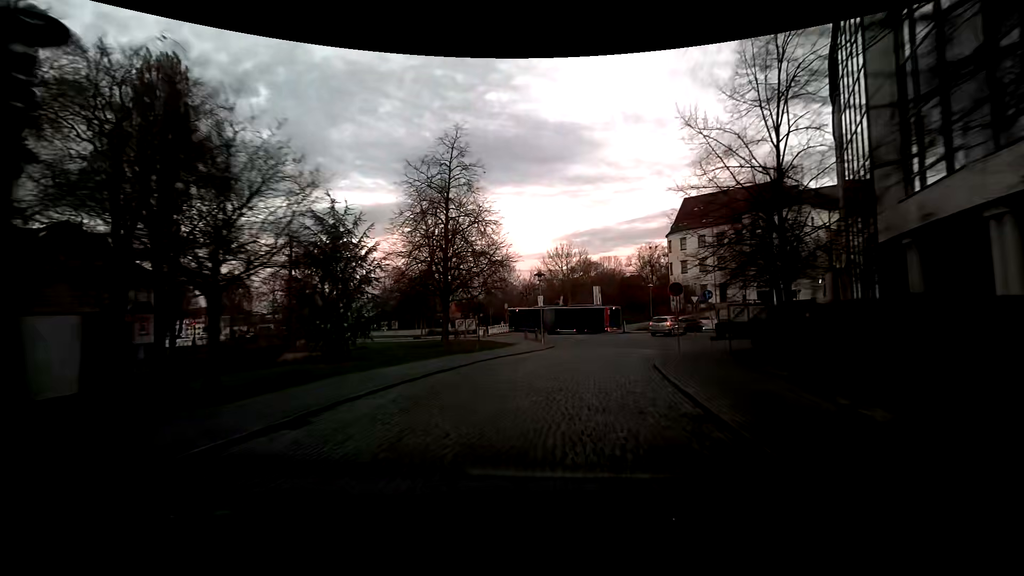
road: residential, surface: sett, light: Dusk
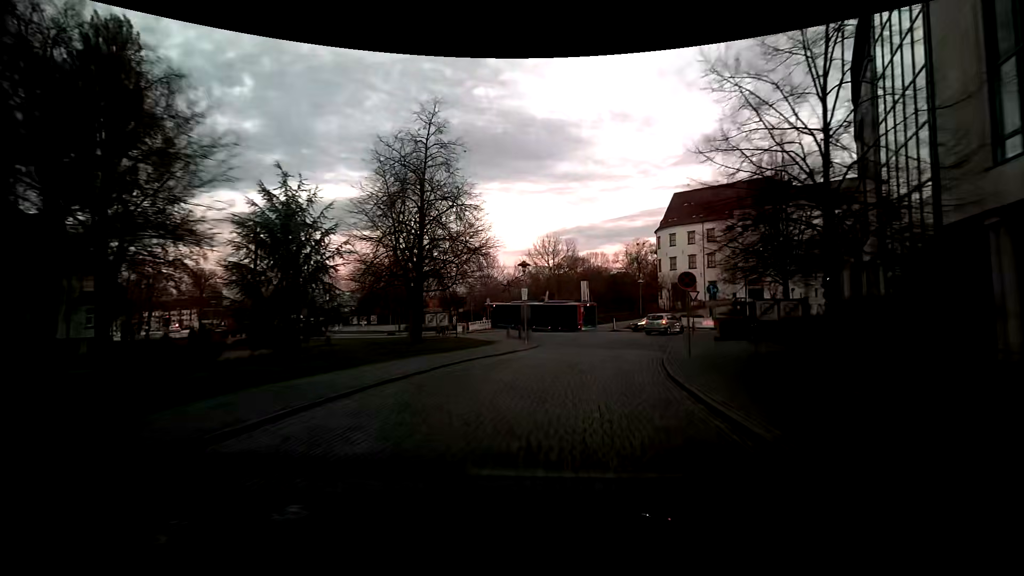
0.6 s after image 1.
(+0.2, +3.6) m; +3°
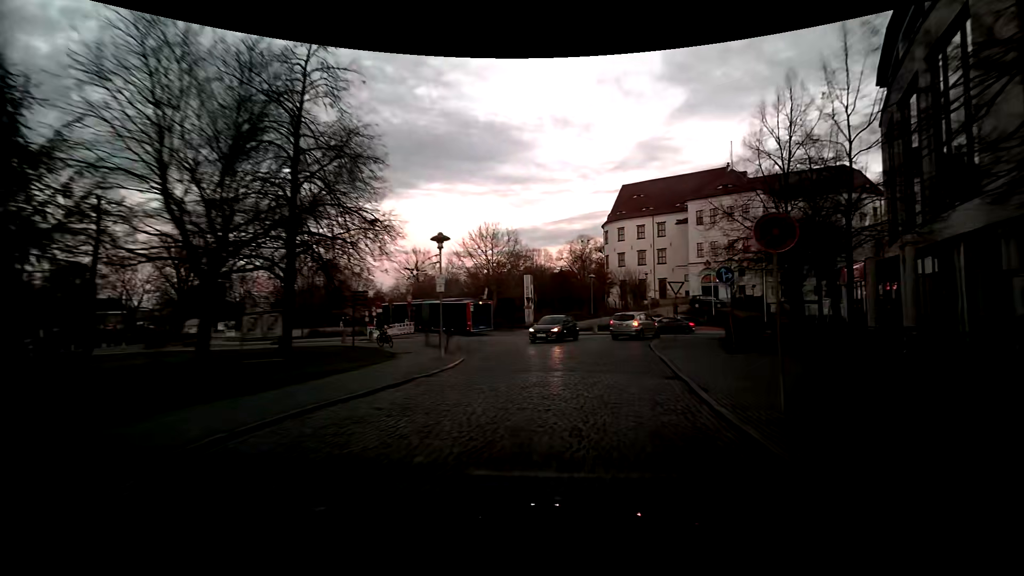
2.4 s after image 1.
(+0.7, +10.0) m; +8°
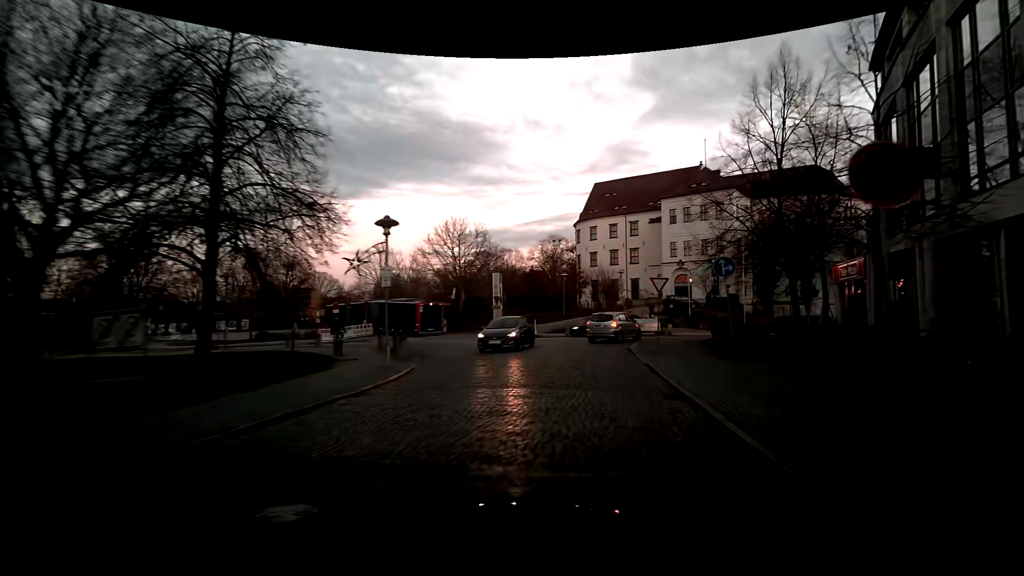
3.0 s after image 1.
(0.0, +3.1) m; +3°
